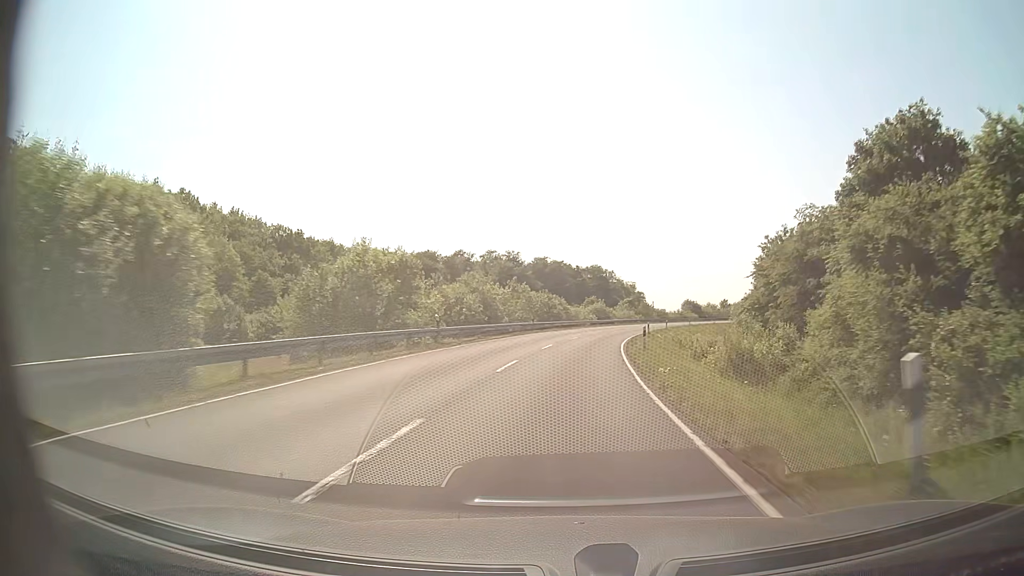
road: secondary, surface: asphalt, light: Day
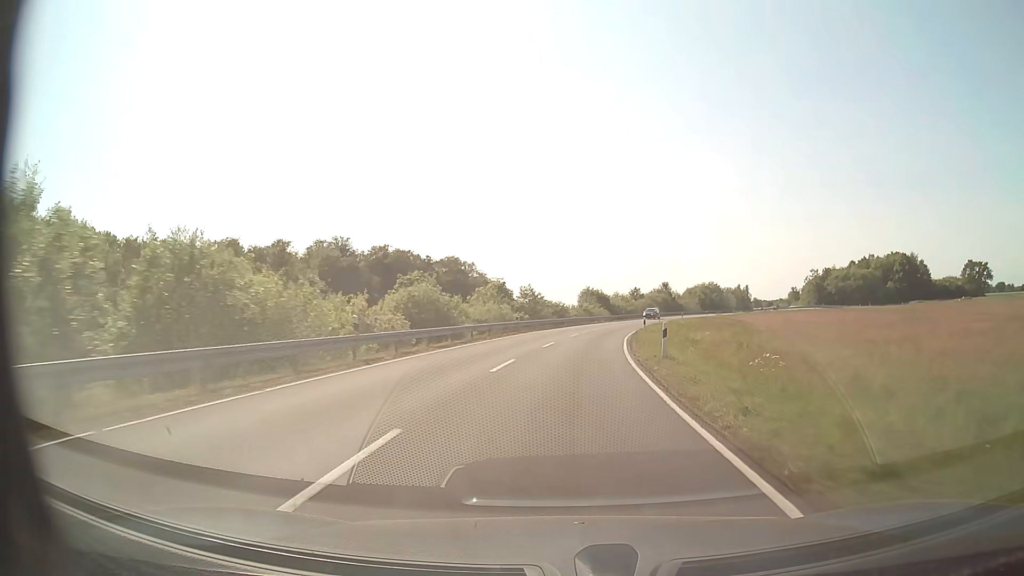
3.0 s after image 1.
(+5.6, +60.5) m; +11°
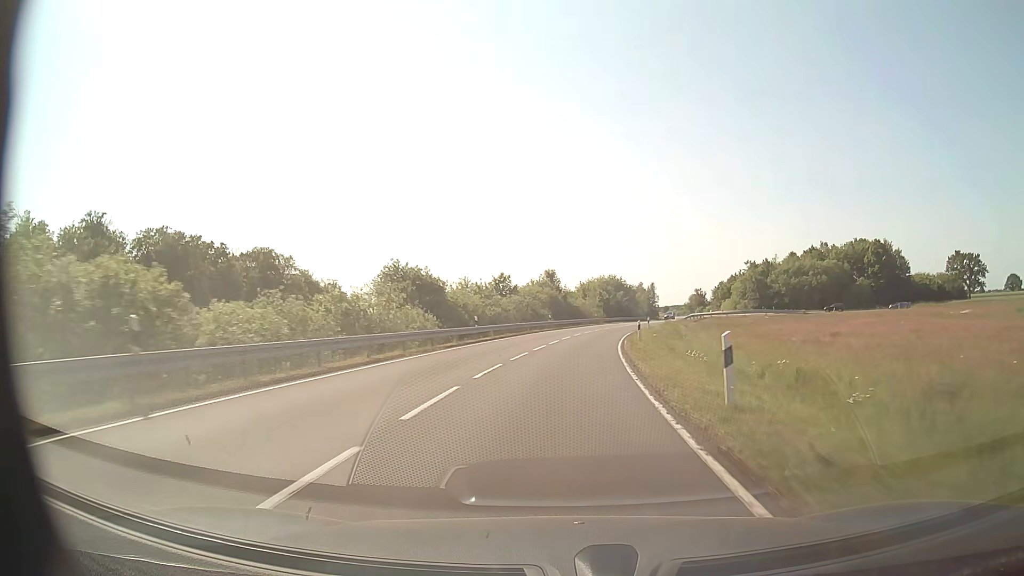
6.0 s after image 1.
(+6.1, +60.7) m; +12°
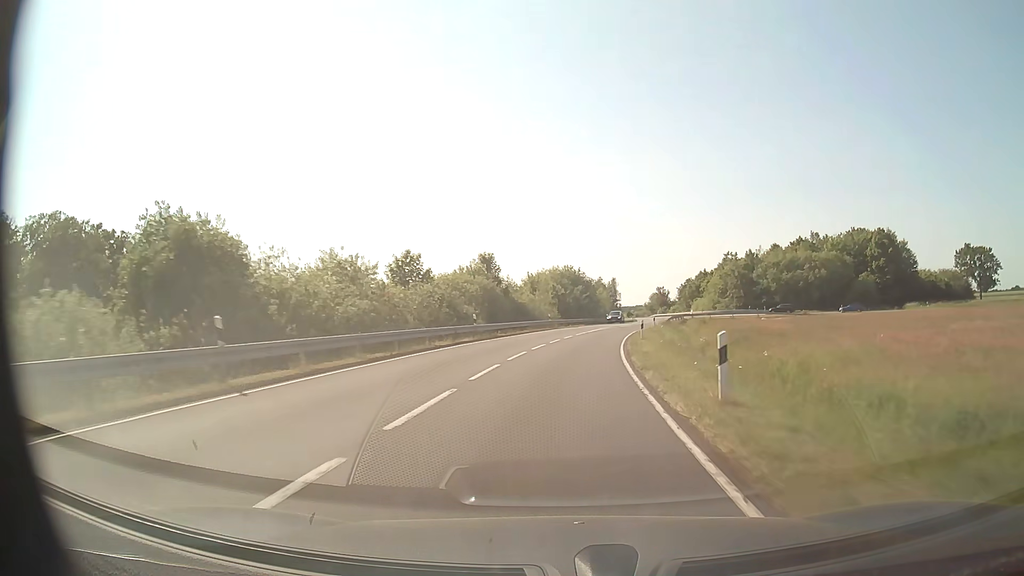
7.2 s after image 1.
(+0.9, +24.6) m; +4°
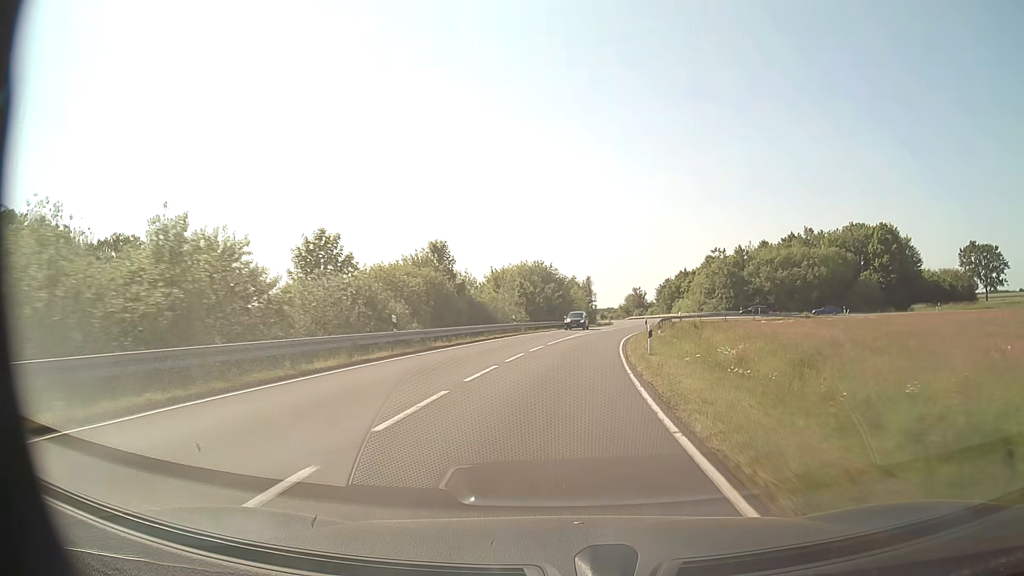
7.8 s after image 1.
(+0.2, +12.3) m; +2°
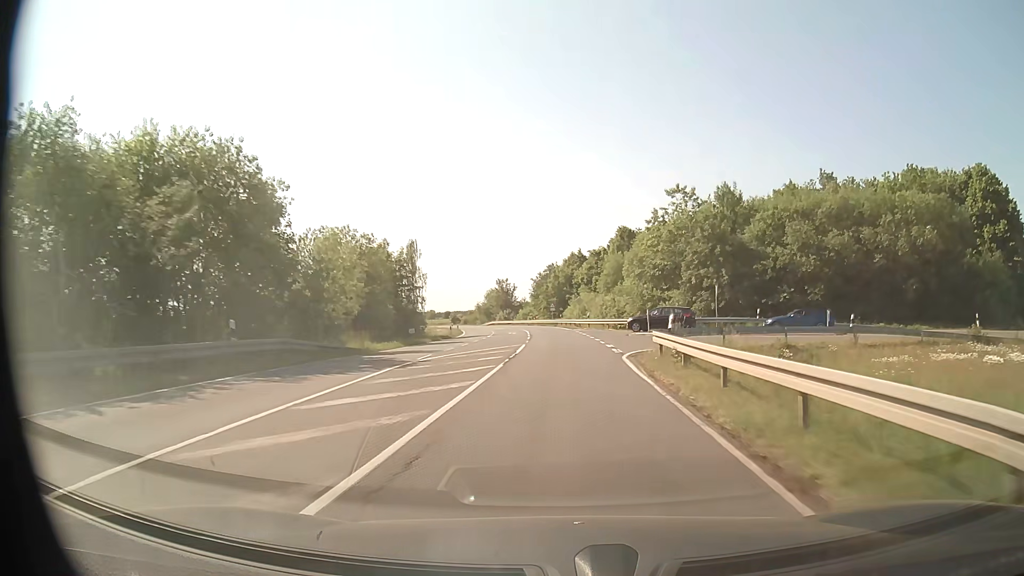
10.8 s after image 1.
(+6.6, +61.8) m; +12°
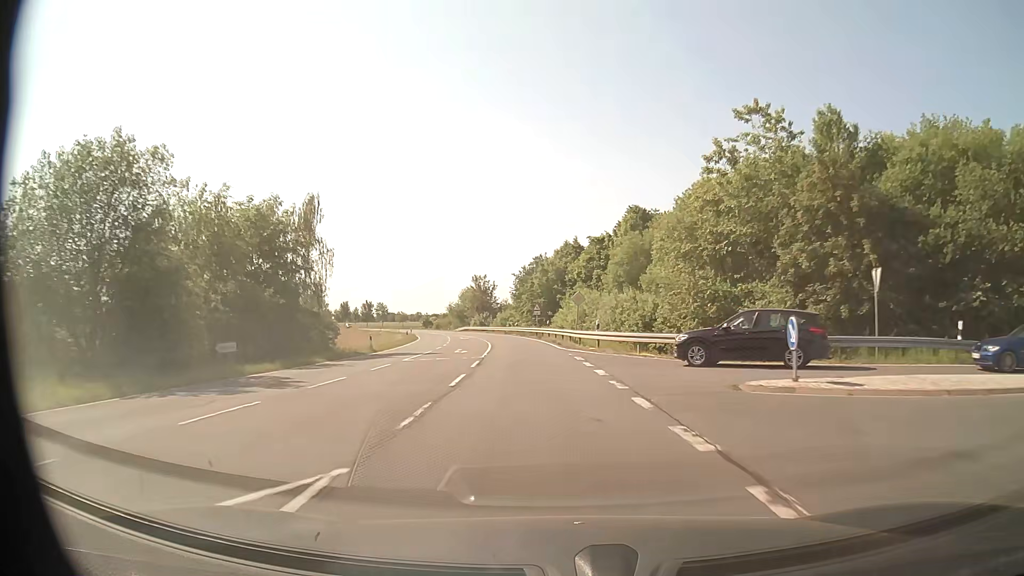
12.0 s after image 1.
(+0.3, +25.1) m; +1°
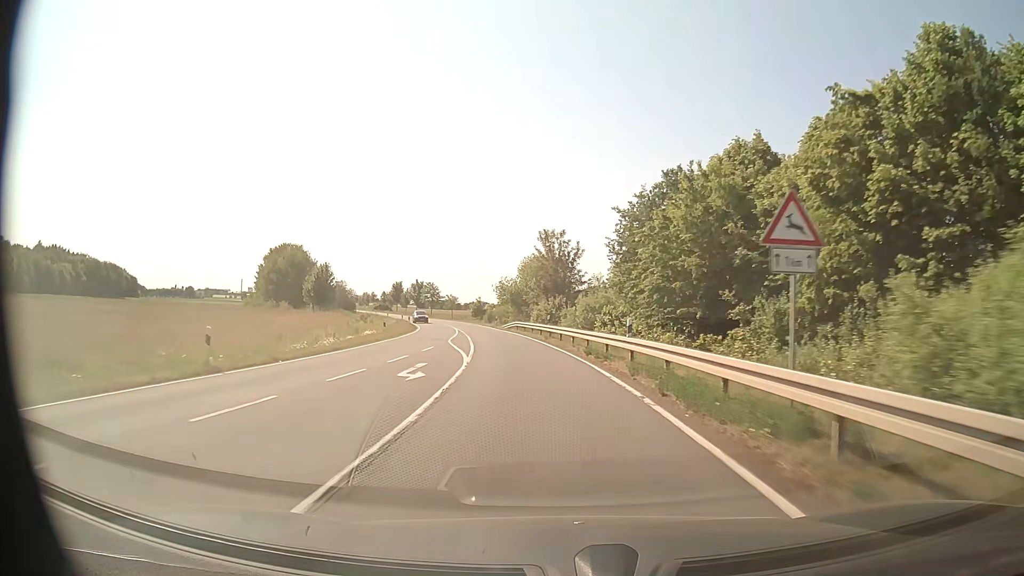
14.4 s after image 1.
(-3.2, +50.3) m; -8°
(0, +10) (-1, +20) (-2, +30) (-3, +40) (-5, +50) (-7, +60) (-9, +69) (-11, +79) (-14, +89) (-17, +98) m
